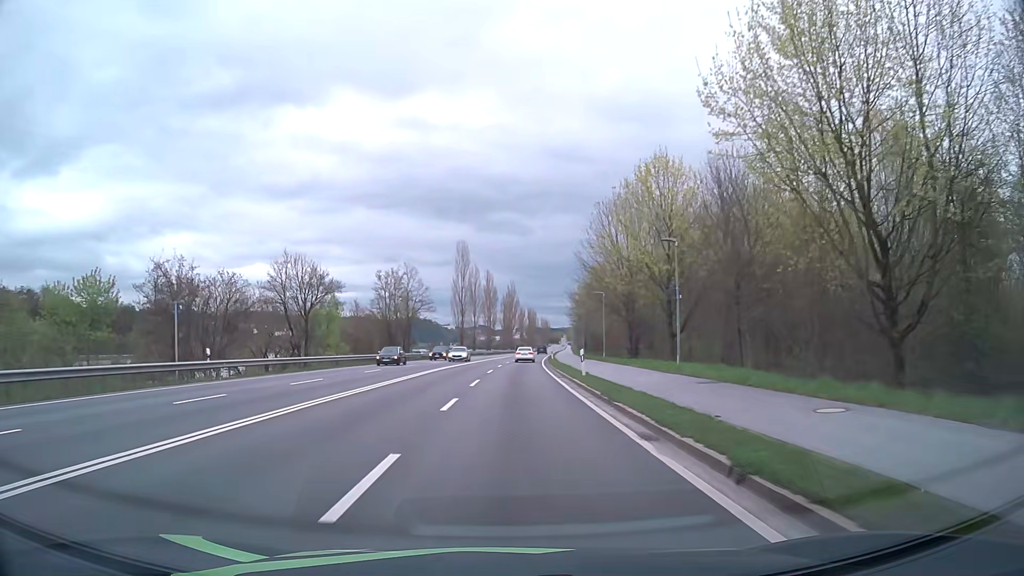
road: primary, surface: asphalt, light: Day
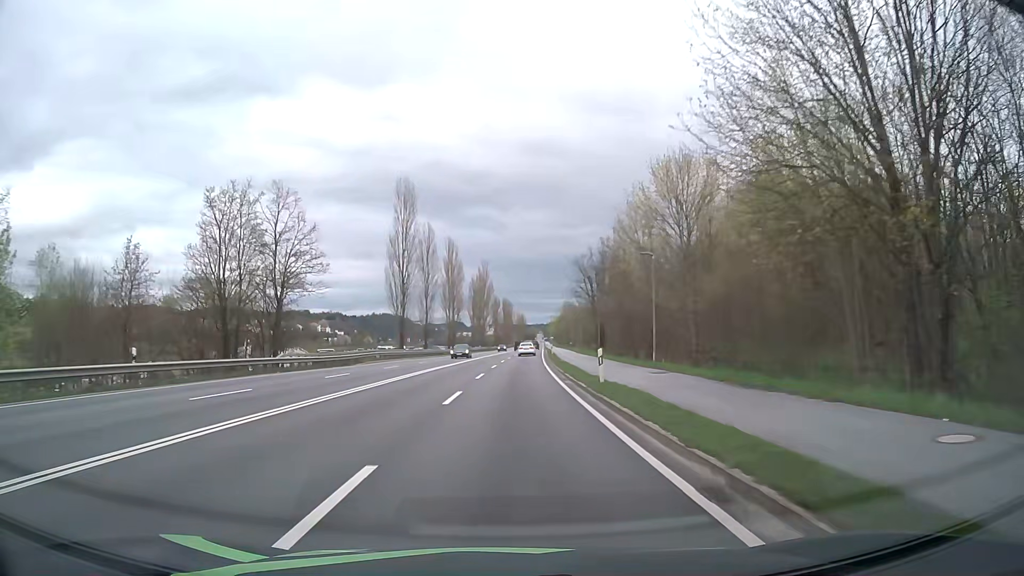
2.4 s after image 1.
(+0.8, +44.0) m; +2°
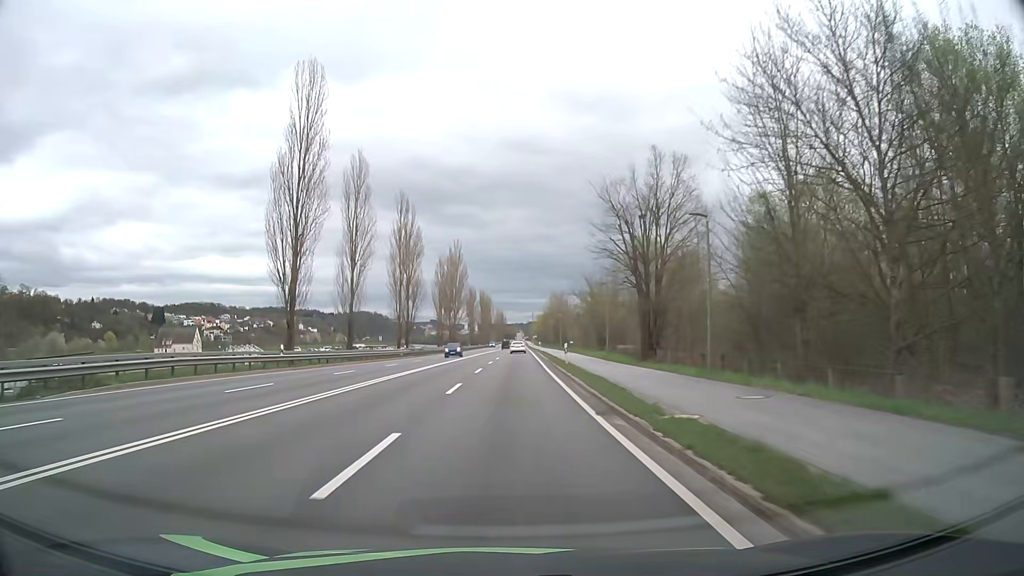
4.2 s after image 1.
(+0.5, +33.3) m; +2°
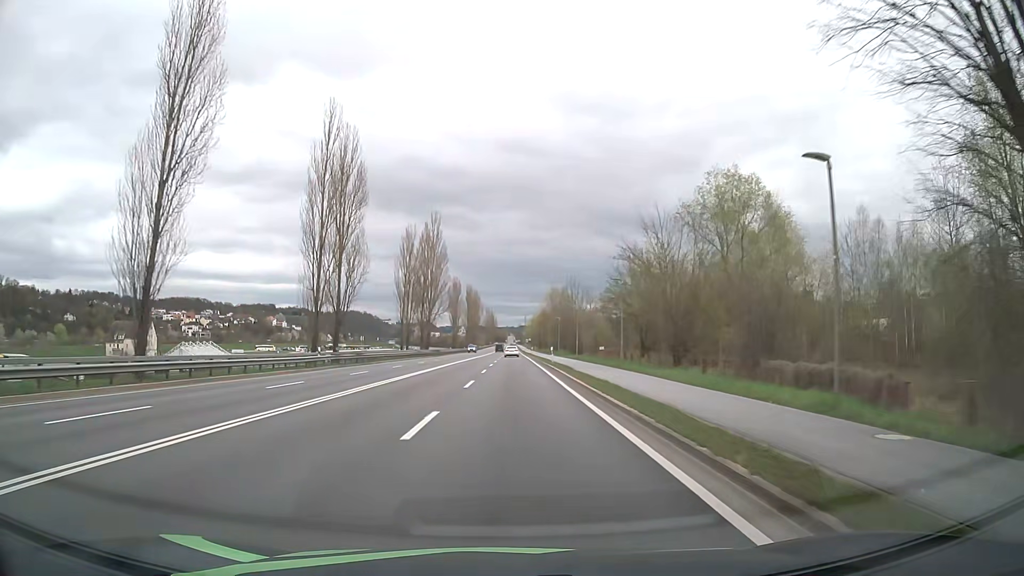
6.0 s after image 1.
(+0.2, +32.4) m; 0°
(0, +10) (0, +20) (0, +30) (0, +40) (+1, +50) (+1, +60) (+1, +70) (+1, +80) (+1, +90) (+1, +100) m
